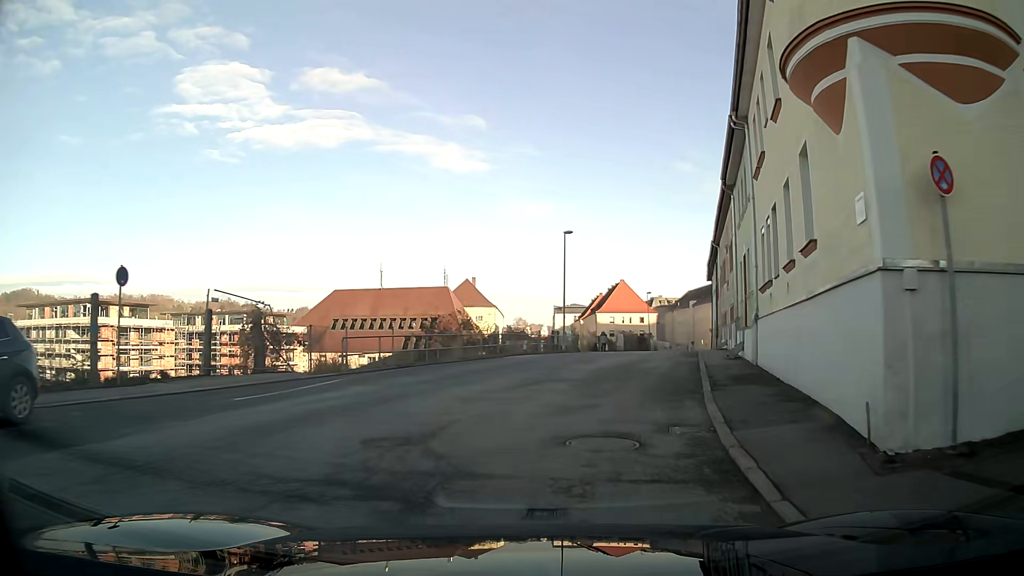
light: Day
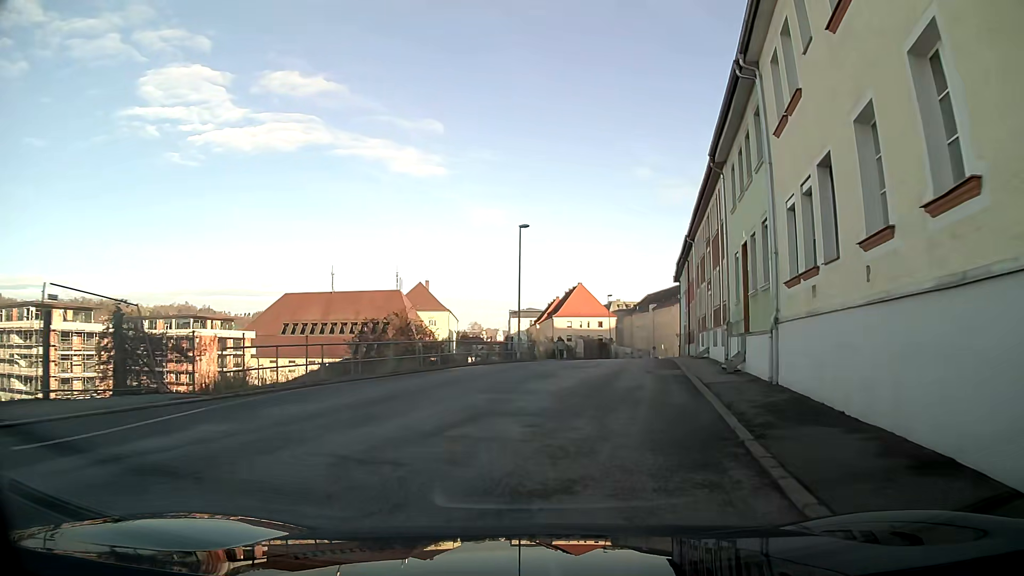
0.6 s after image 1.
(+0.2, +4.9) m; +3°
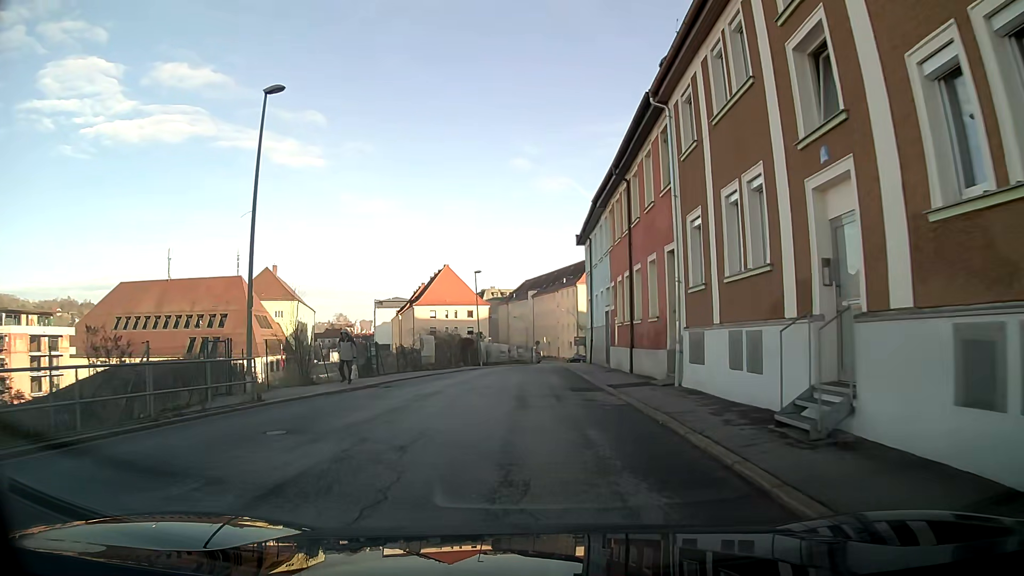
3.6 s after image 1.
(+2.5, +23.2) m; +9°
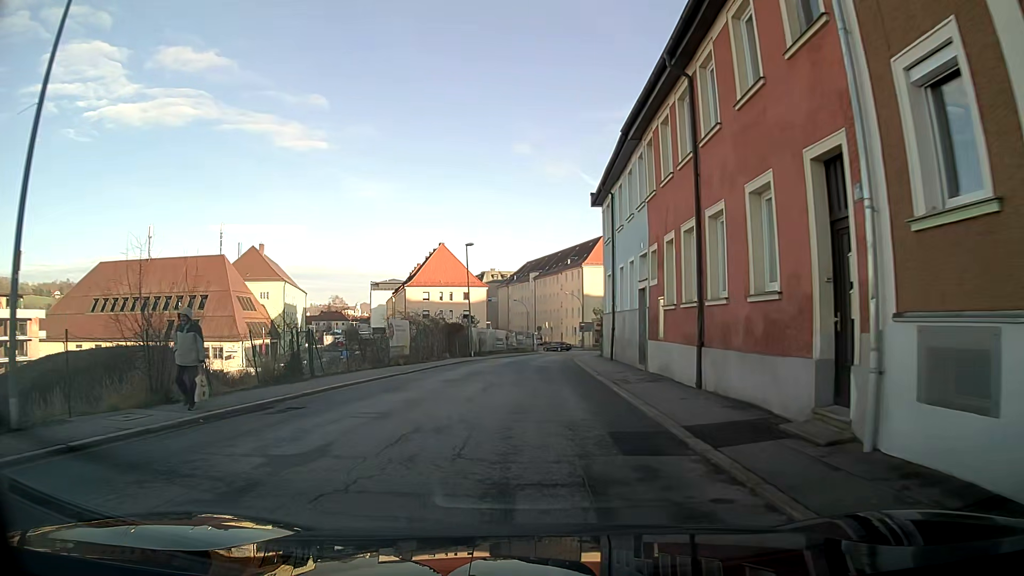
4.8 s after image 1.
(0.0, +9.0) m; 0°
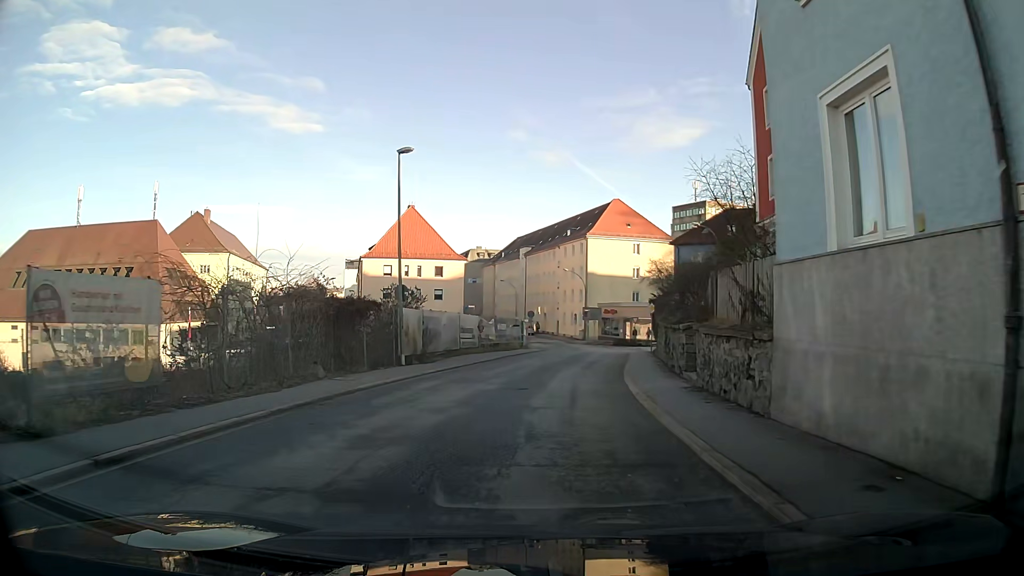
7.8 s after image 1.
(0.0, +22.8) m; +1°
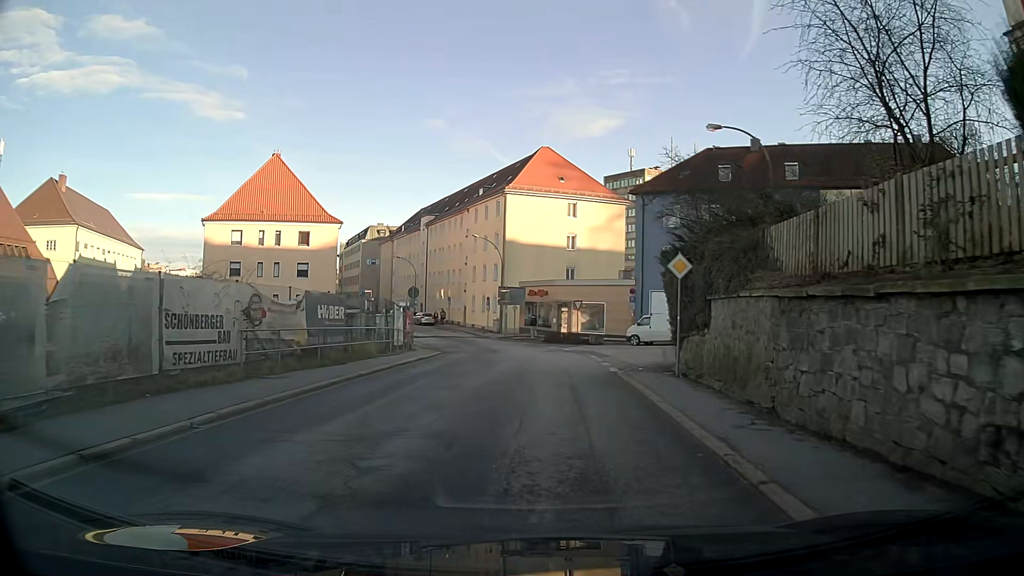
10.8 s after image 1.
(+1.3, +23.0) m; +7°
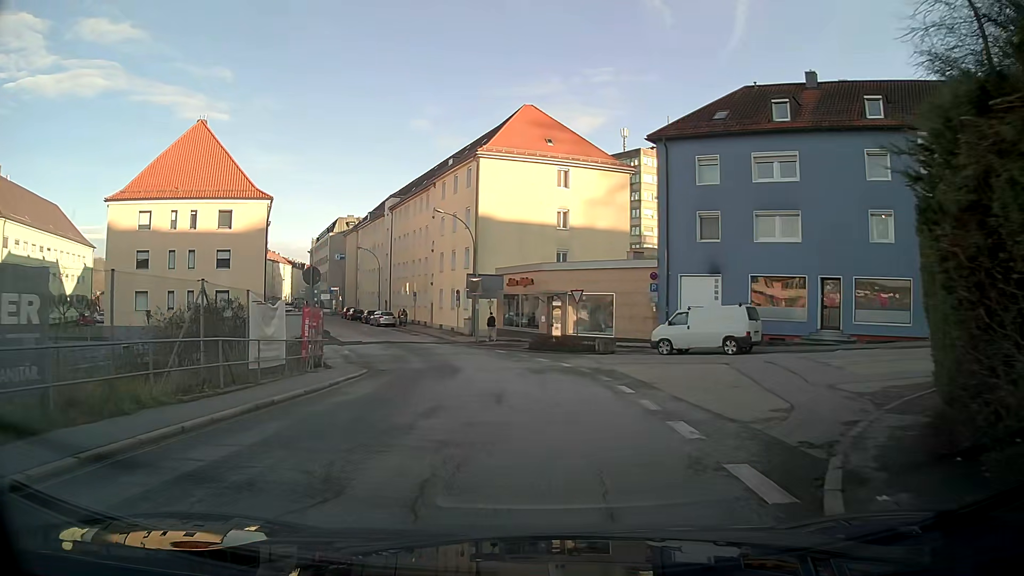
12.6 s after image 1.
(+0.2, +13.9) m; +1°
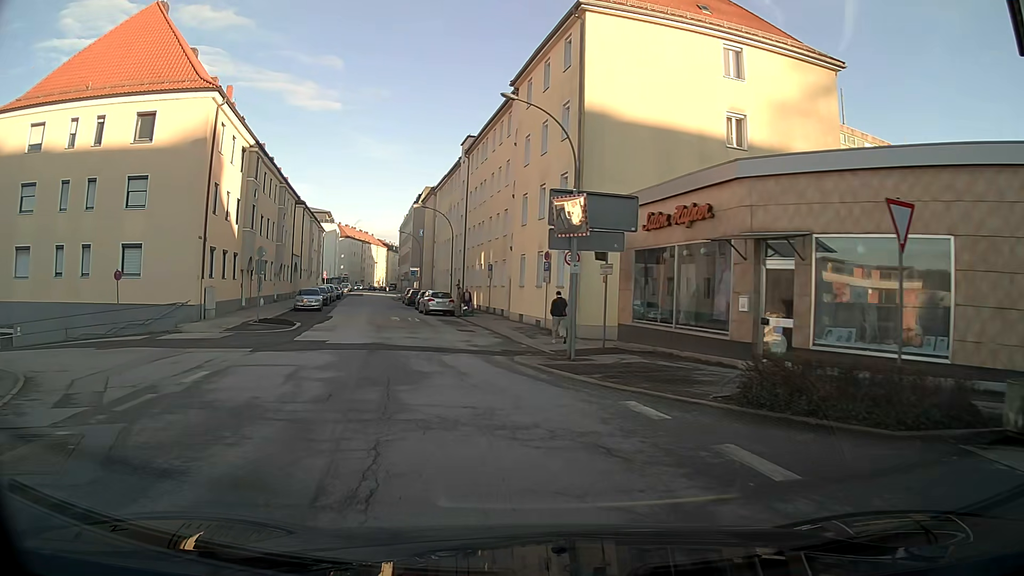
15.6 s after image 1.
(-1.6, +23.2) m; -12°
